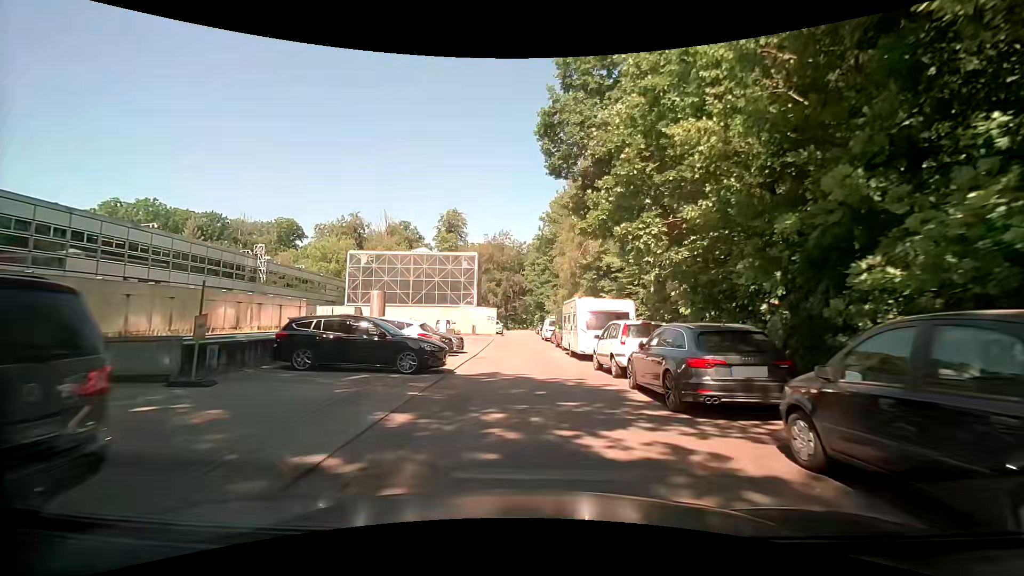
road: unclassified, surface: asphalt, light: Day
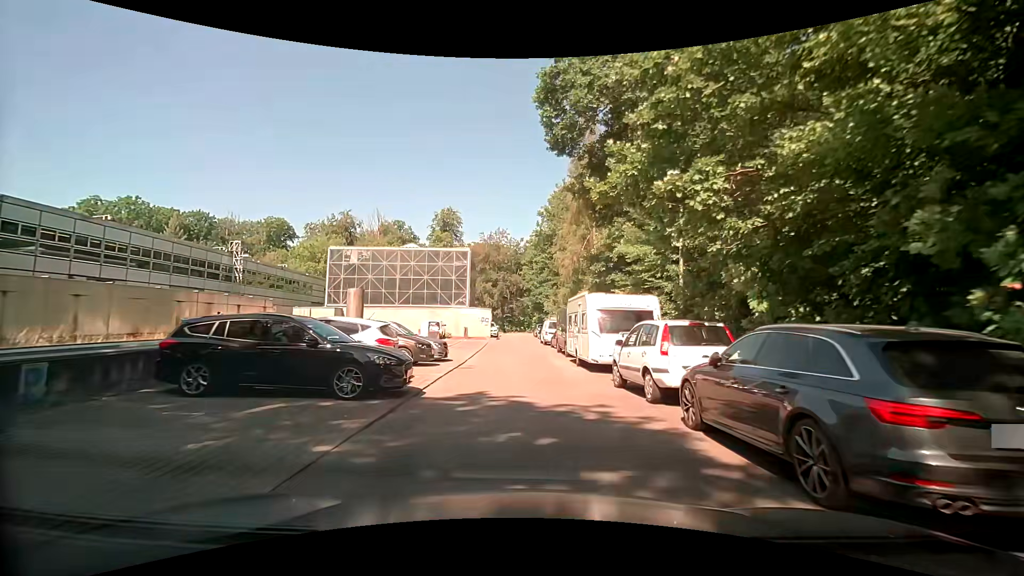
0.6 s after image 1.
(+0.1, +4.1) m; 0°
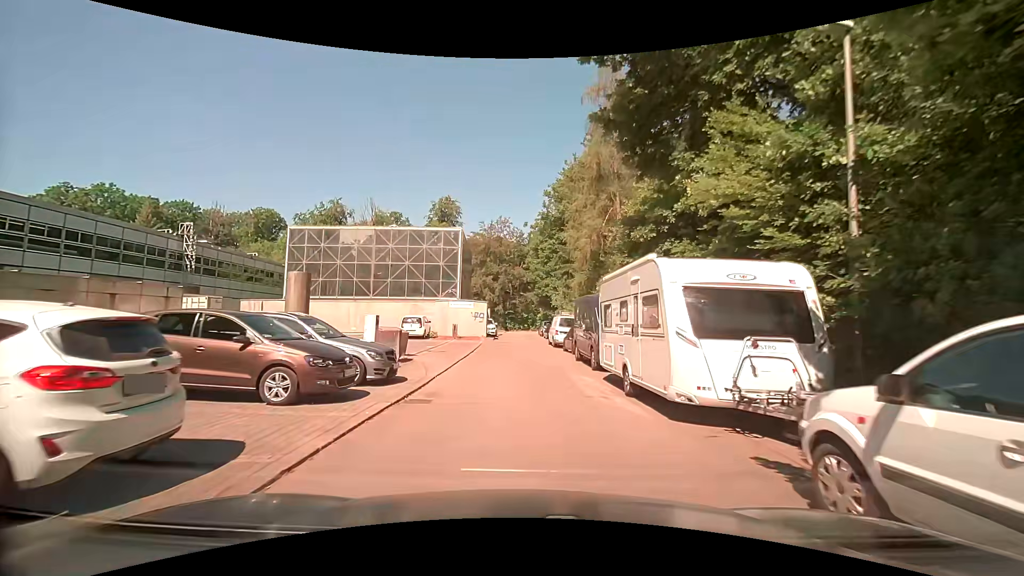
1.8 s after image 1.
(0.0, +8.3) m; -1°
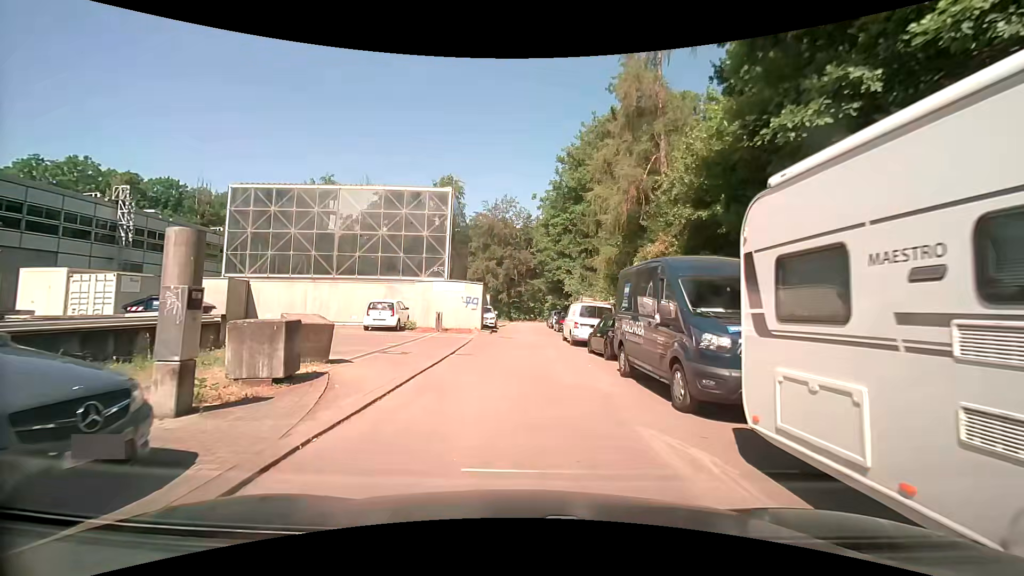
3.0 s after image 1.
(+0.1, +7.2) m; -1°
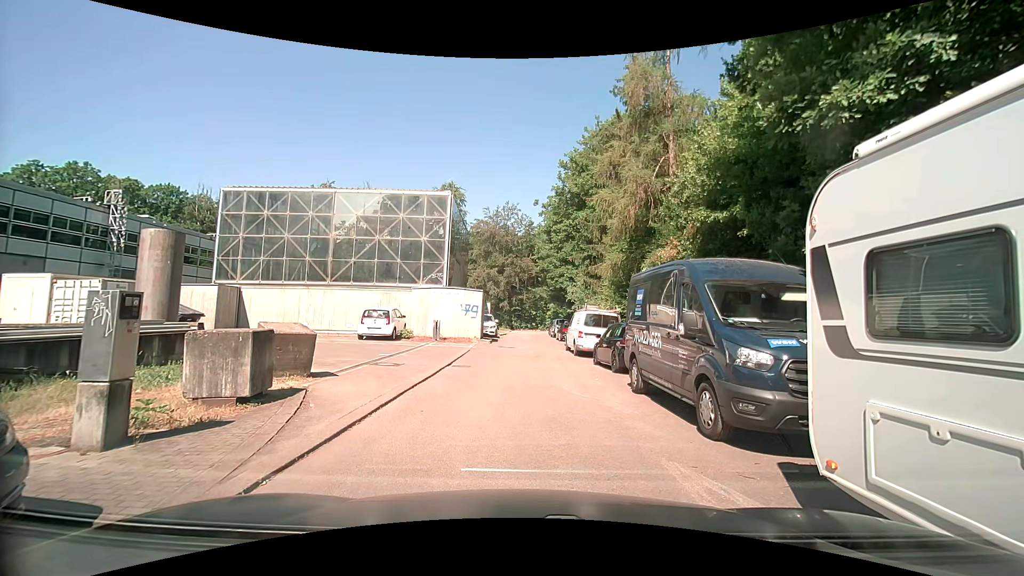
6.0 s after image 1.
(0.0, +0.8) m; 0°
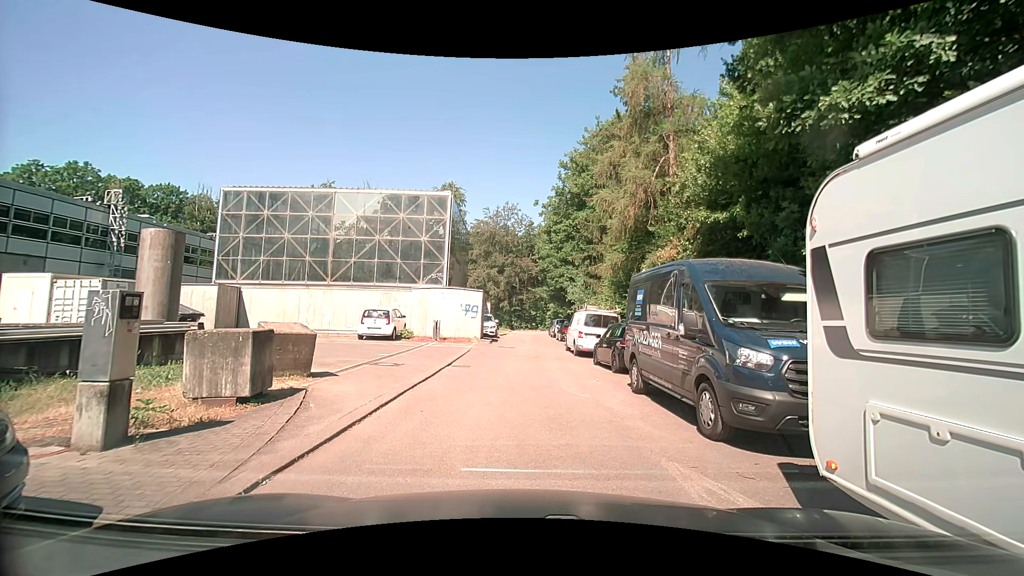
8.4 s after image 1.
(0.0, 0.0) m; 0°
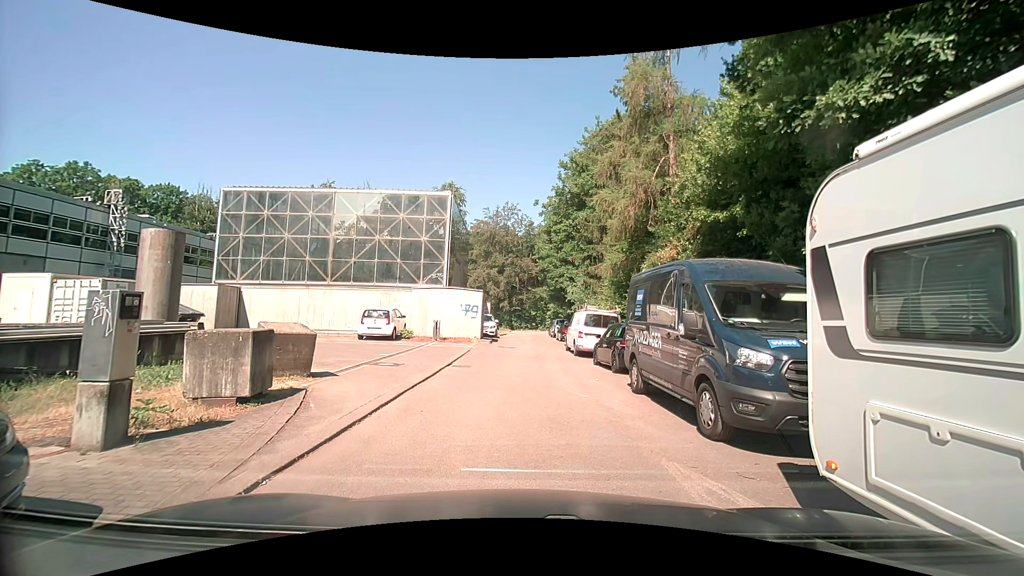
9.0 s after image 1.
(0.0, 0.0) m; 0°
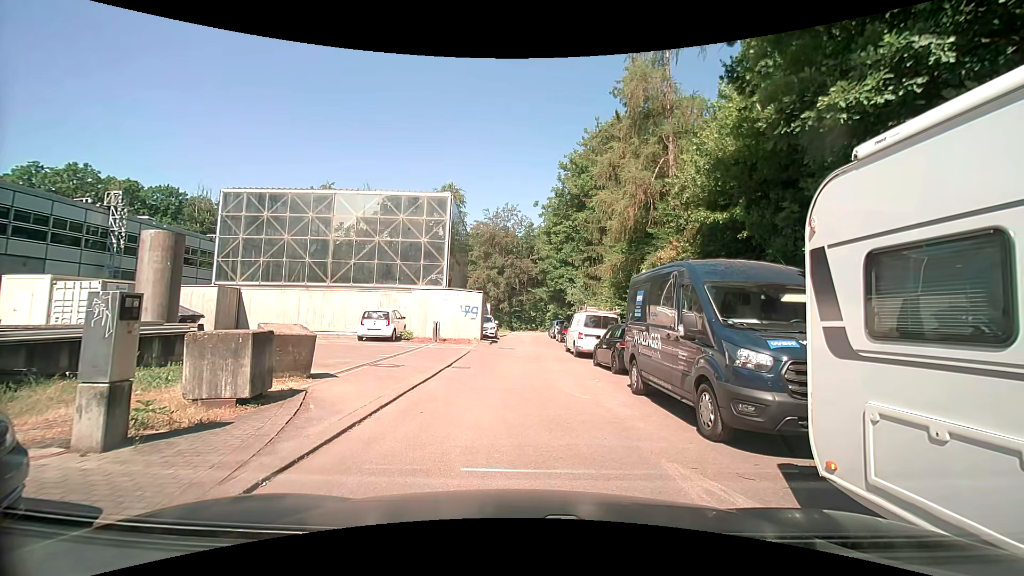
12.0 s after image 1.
(0.0, 0.0) m; 0°
